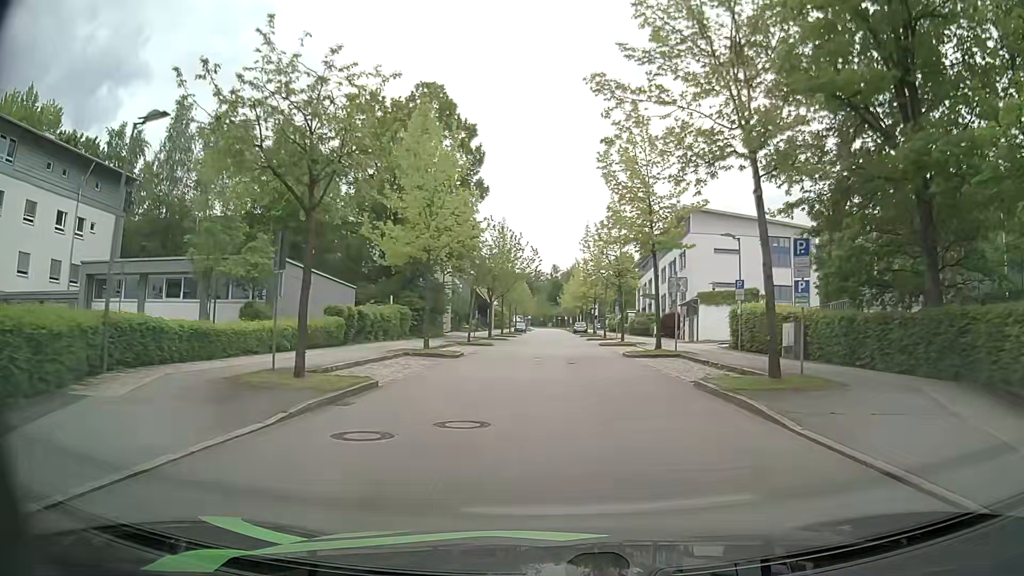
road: residential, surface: asphalt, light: Day
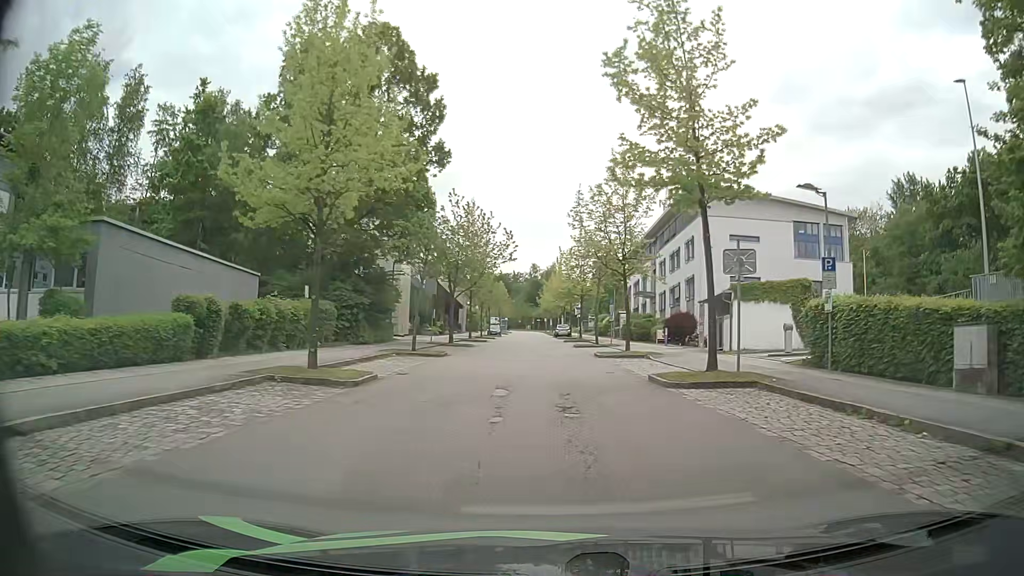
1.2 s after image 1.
(-0.1, +11.8) m; +1°
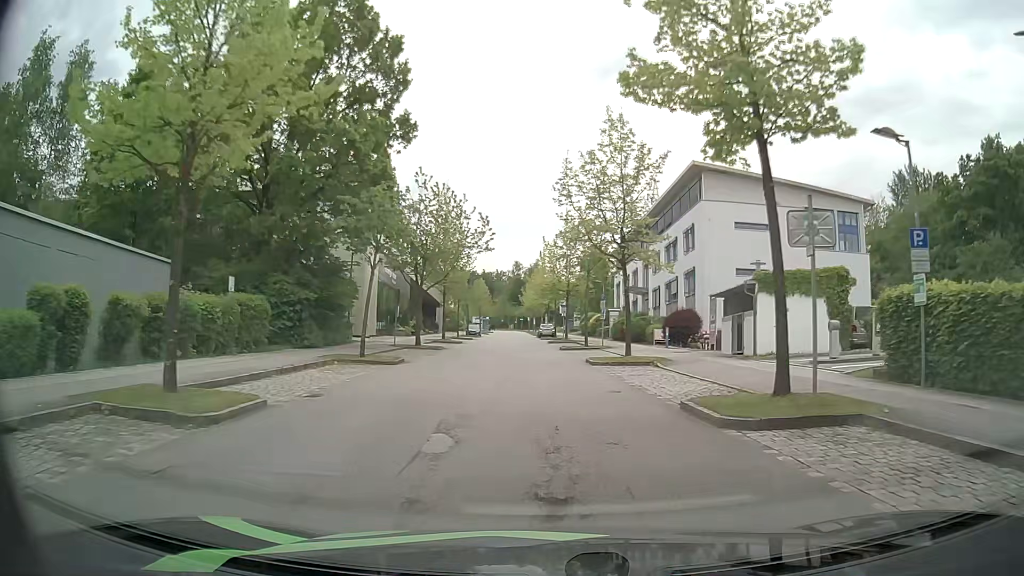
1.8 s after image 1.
(+0.1, +5.9) m; +2°
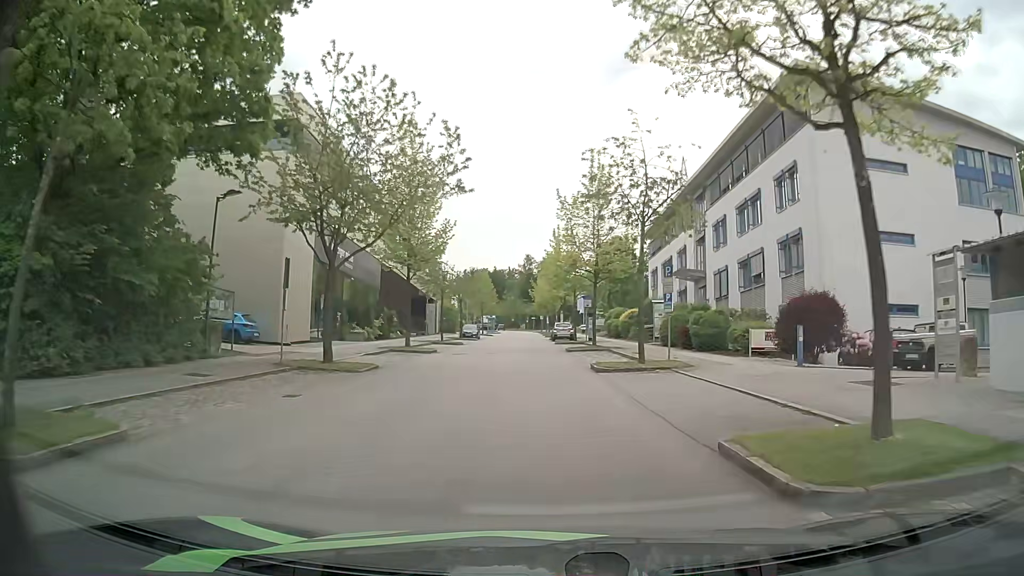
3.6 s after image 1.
(-0.2, +17.9) m; -1°
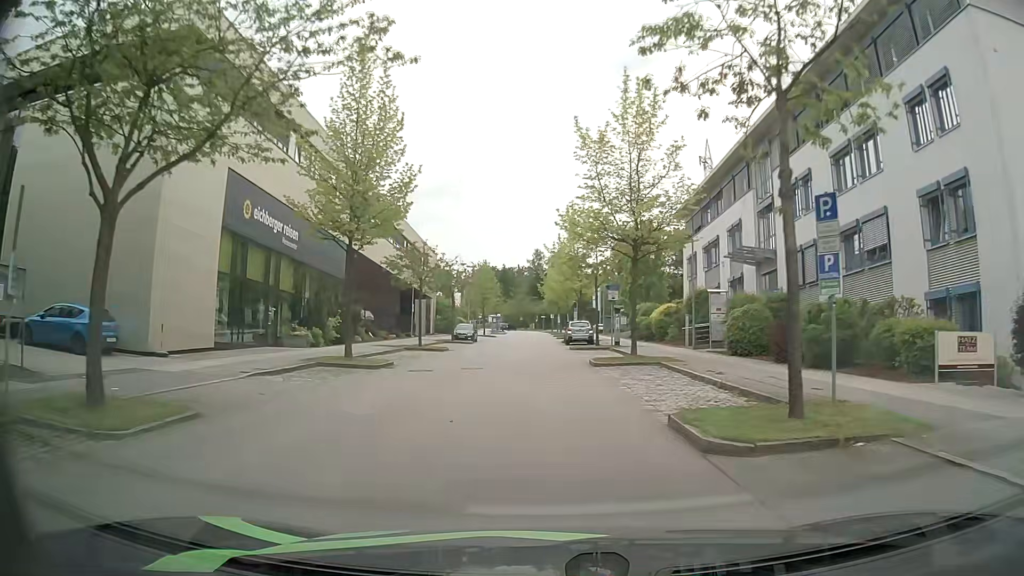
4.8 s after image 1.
(-0.2, +12.1) m; -1°
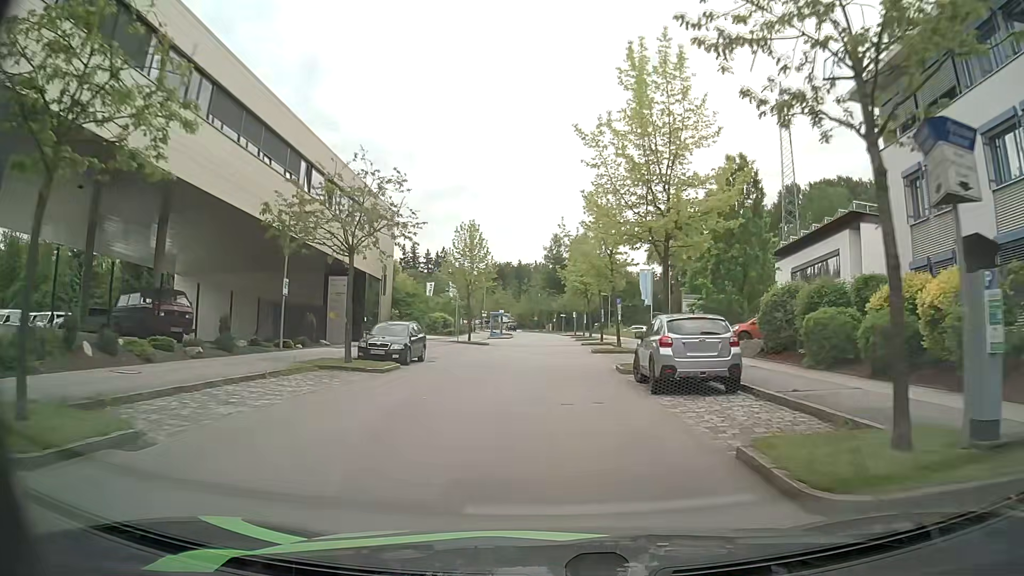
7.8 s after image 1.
(-0.8, +30.4) m; -2°
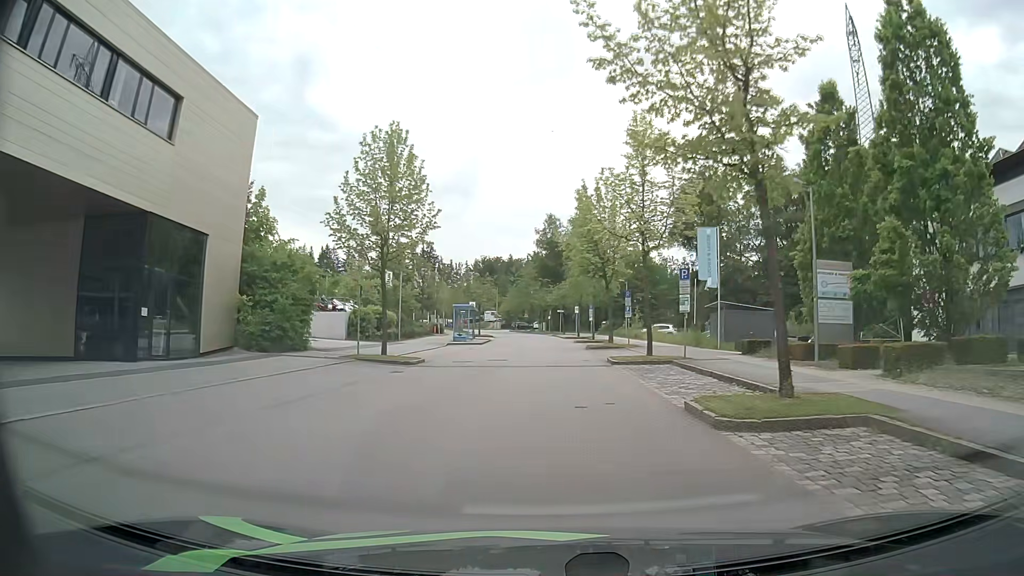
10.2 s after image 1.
(0.0, +24.4) m; 0°
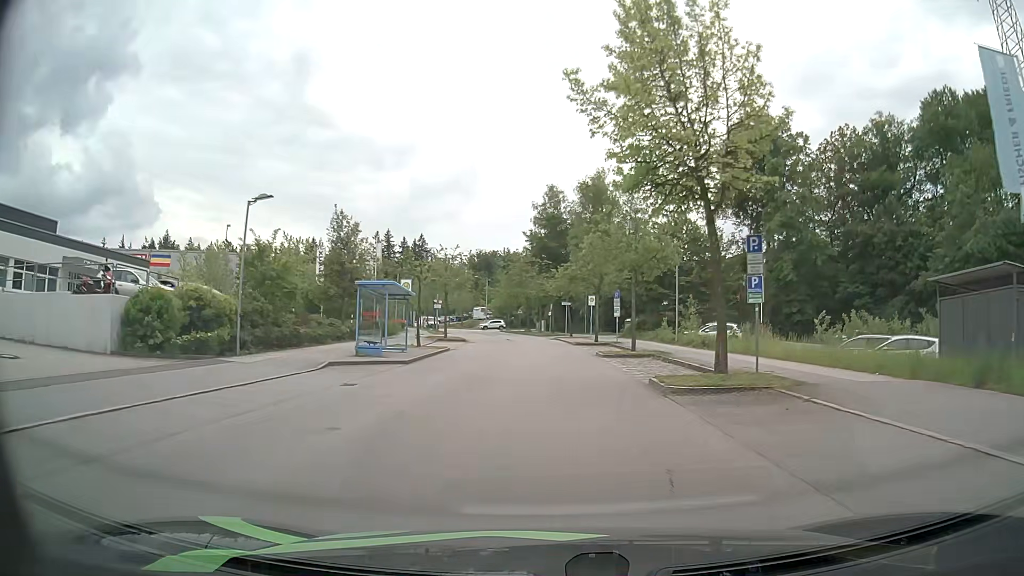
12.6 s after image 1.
(0.0, +24.2) m; 0°
(0, +10) (0, +20) (0, +30) (0, +40) (-1, +50) (-2, +60) (-3, +70) (-5, +80) (-7, +89) (-10, +99) m
